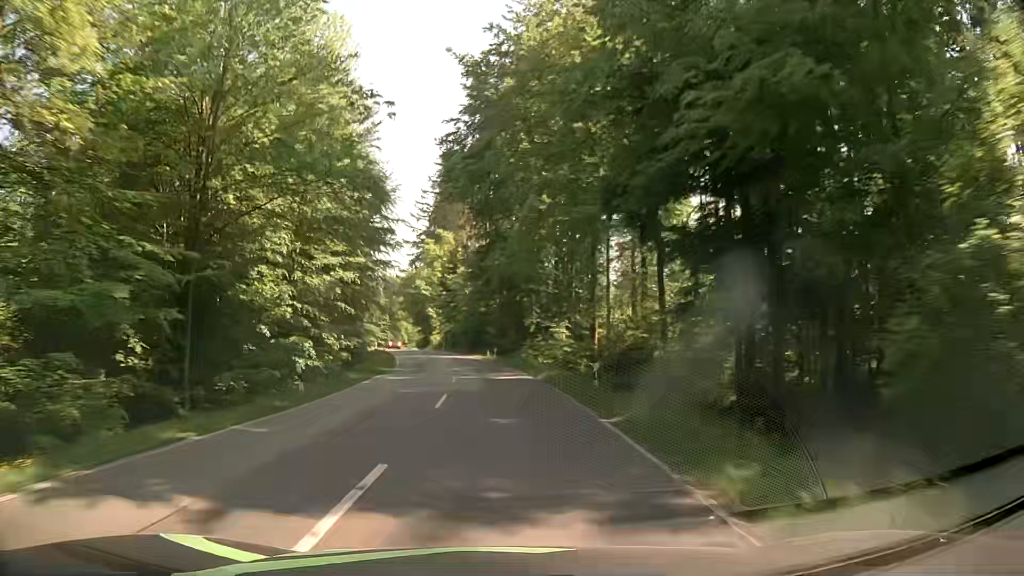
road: secondary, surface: asphalt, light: Day
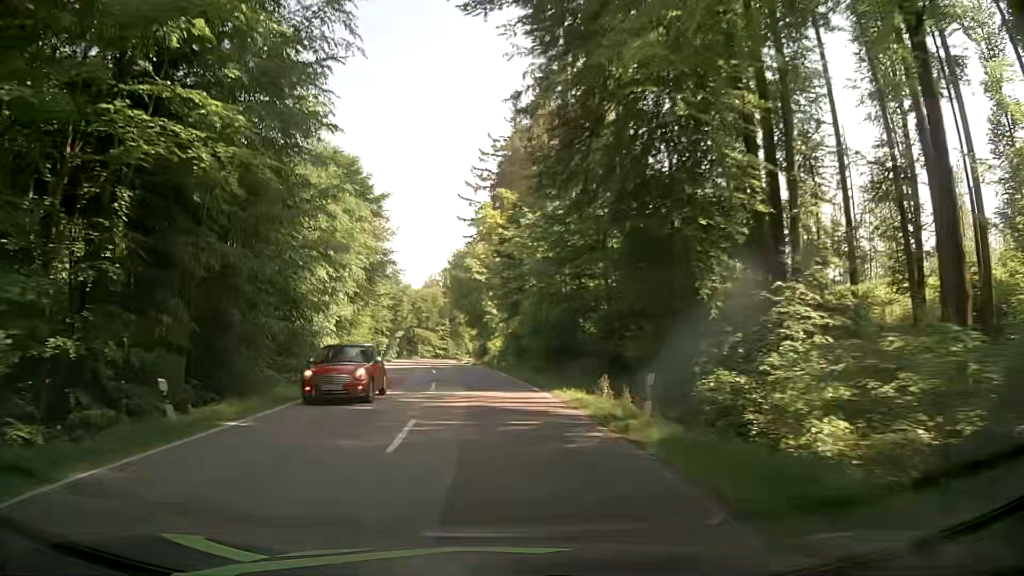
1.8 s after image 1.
(-1.8, +39.4) m; -6°
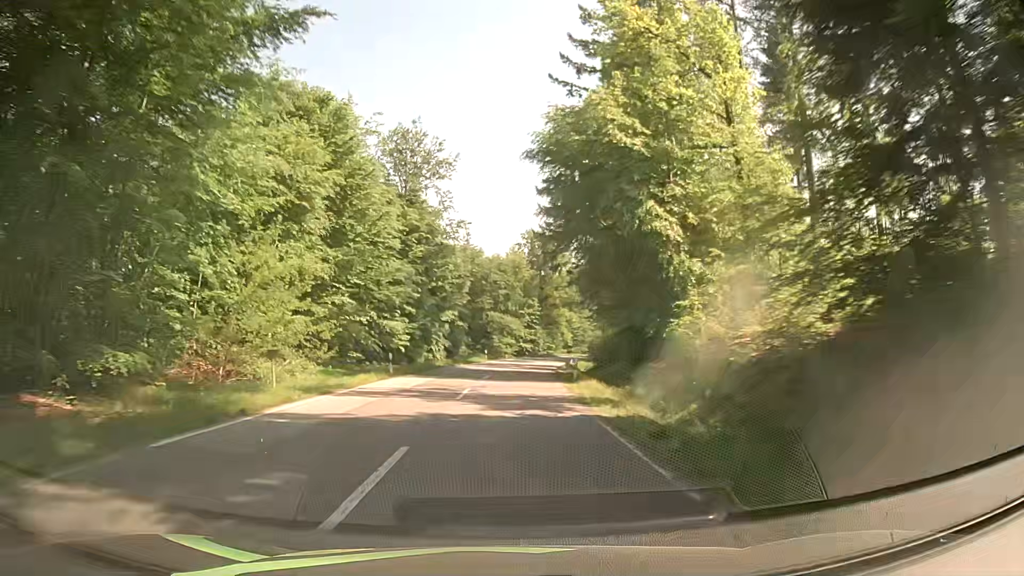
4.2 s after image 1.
(-5.5, +51.7) m; -9°
